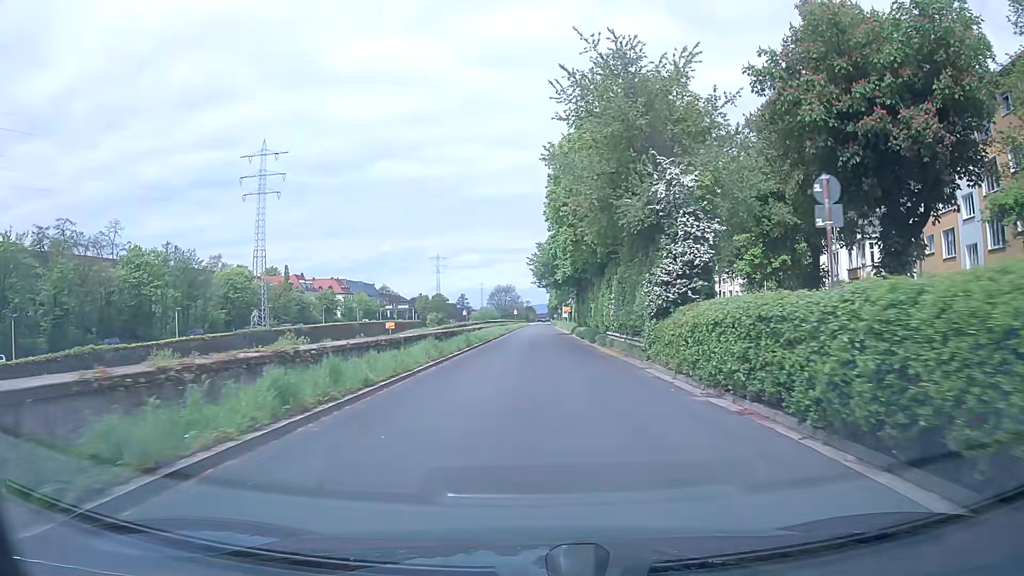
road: trunk_link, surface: asphalt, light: Day
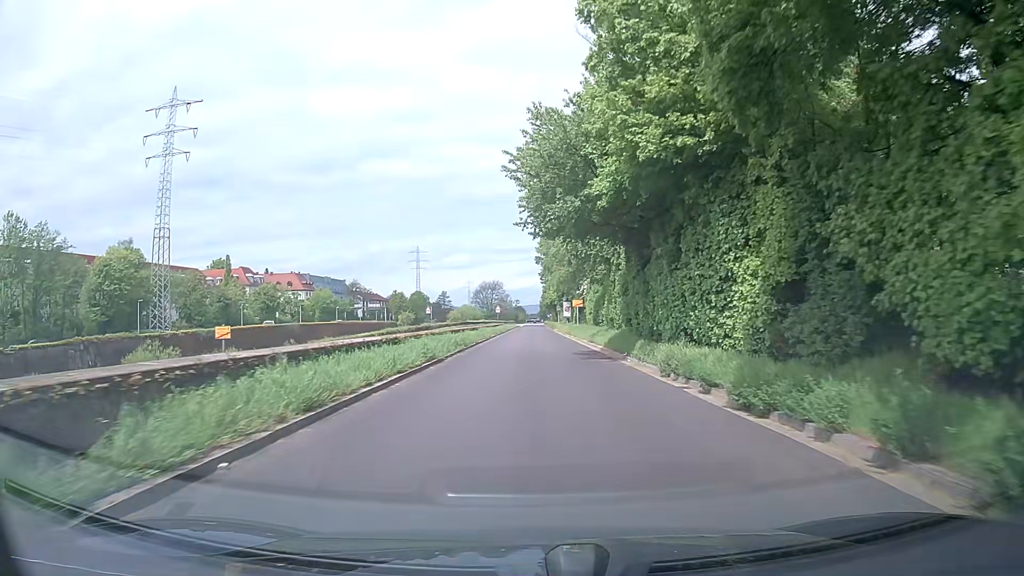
(+0.2, +37.7) m; +1°
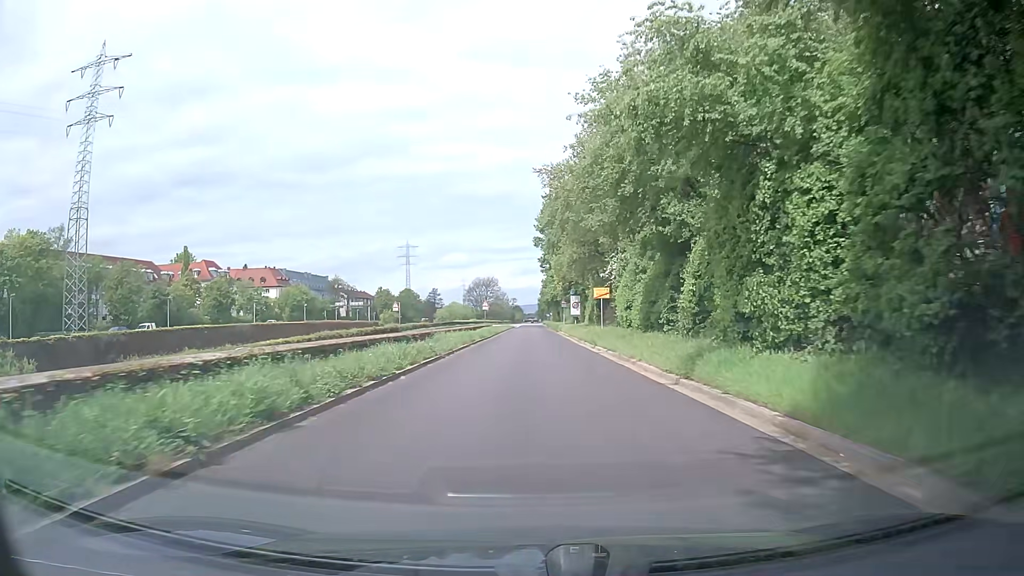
(-0.1, +22.7) m; 0°
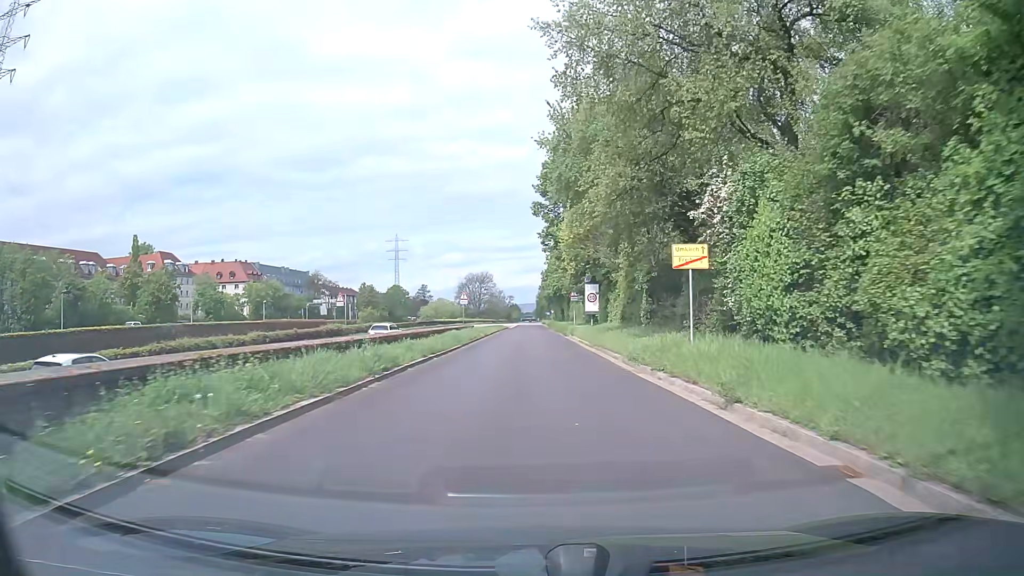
(+0.2, +22.2) m; 0°
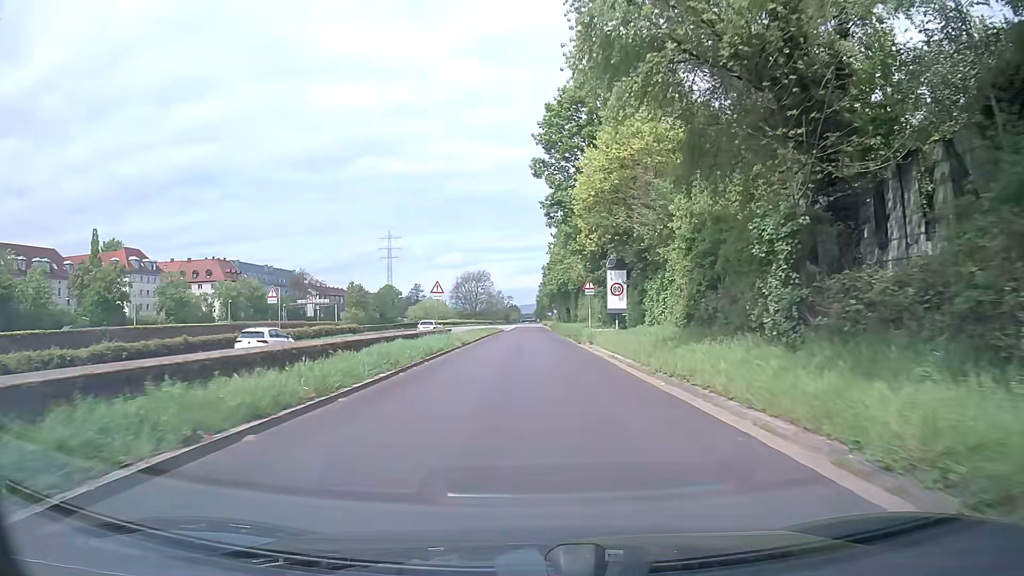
(0.0, +15.3) m; 0°
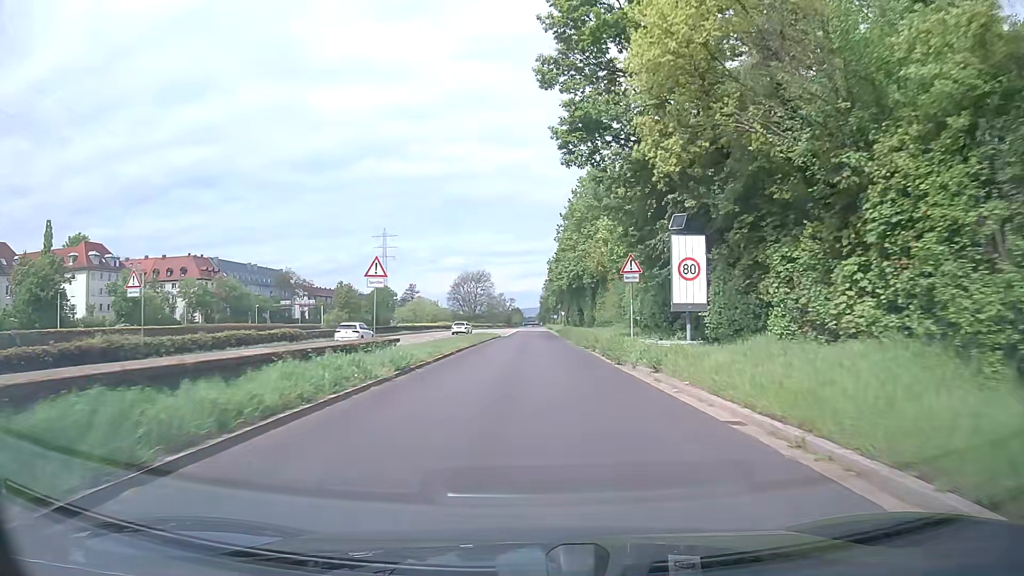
(-0.1, +16.4) m; -1°
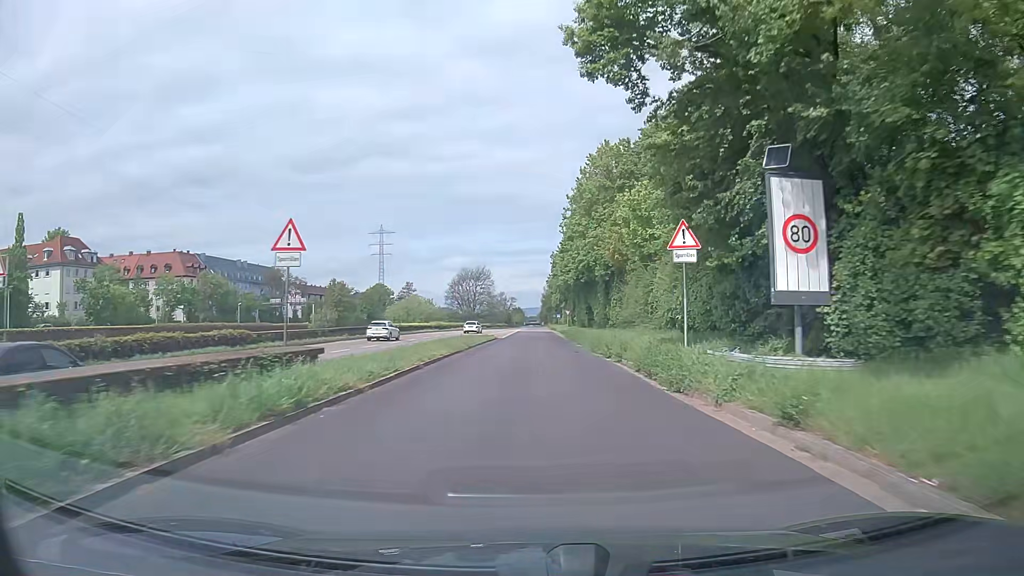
(0.0, +8.8) m; 0°
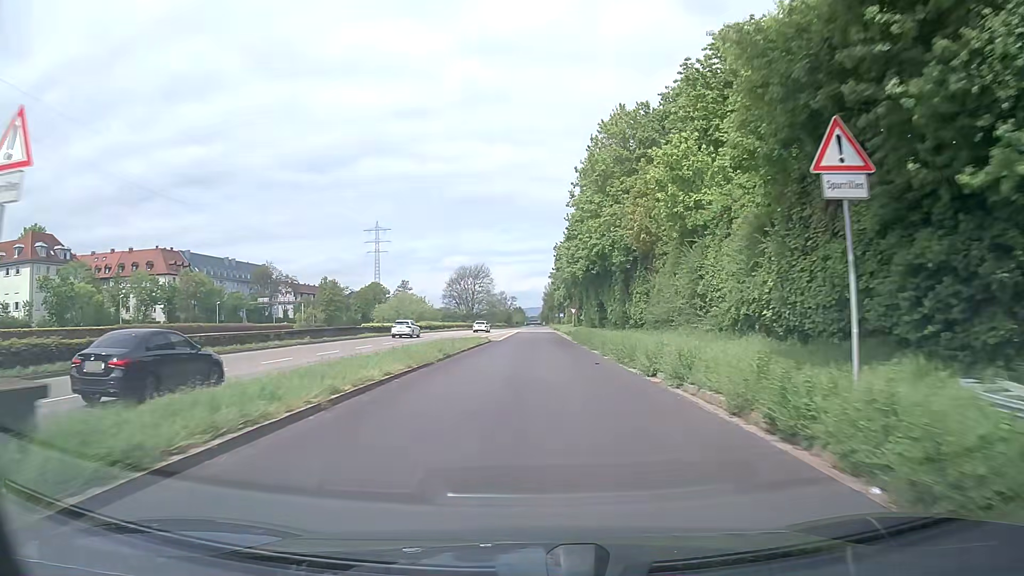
(0.0, +9.2) m; 0°
(0, +10) (0, +20) (0, +30) (0, +40) (0, +50) (0, +60) (0, +70) (0, +80) (0, +90) (0, +100) m
